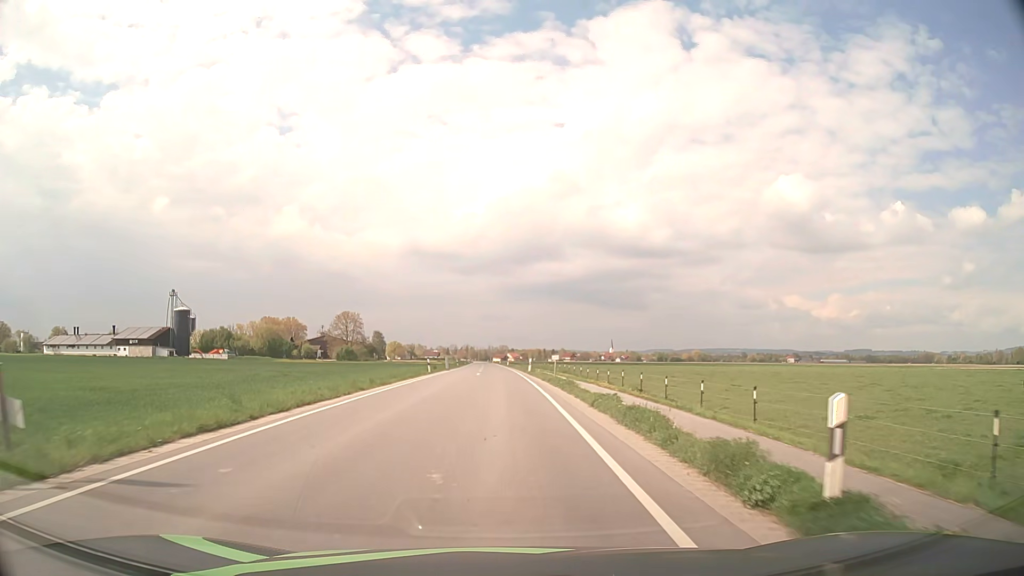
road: secondary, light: Day
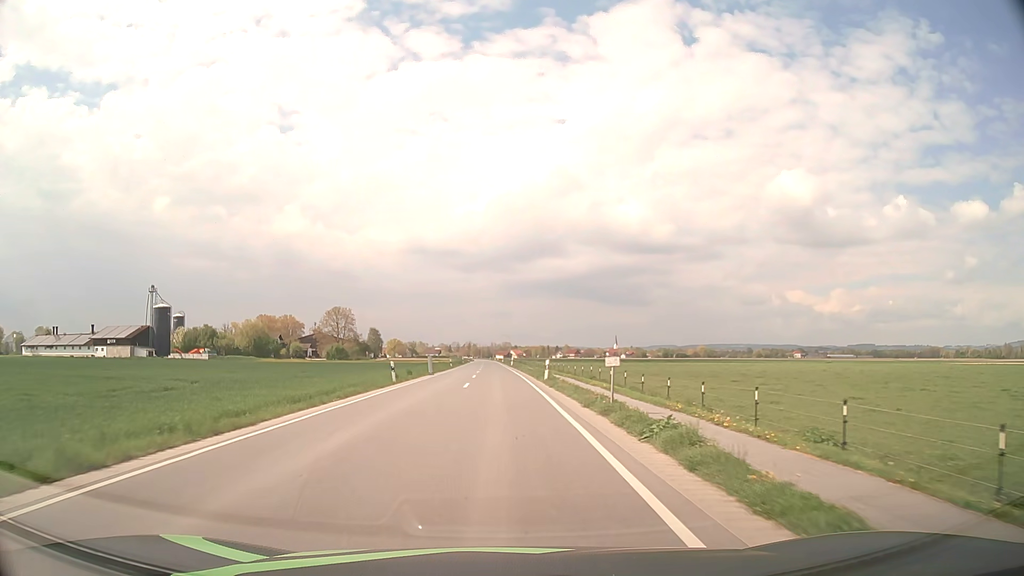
(-0.1, +16.5) m; 0°
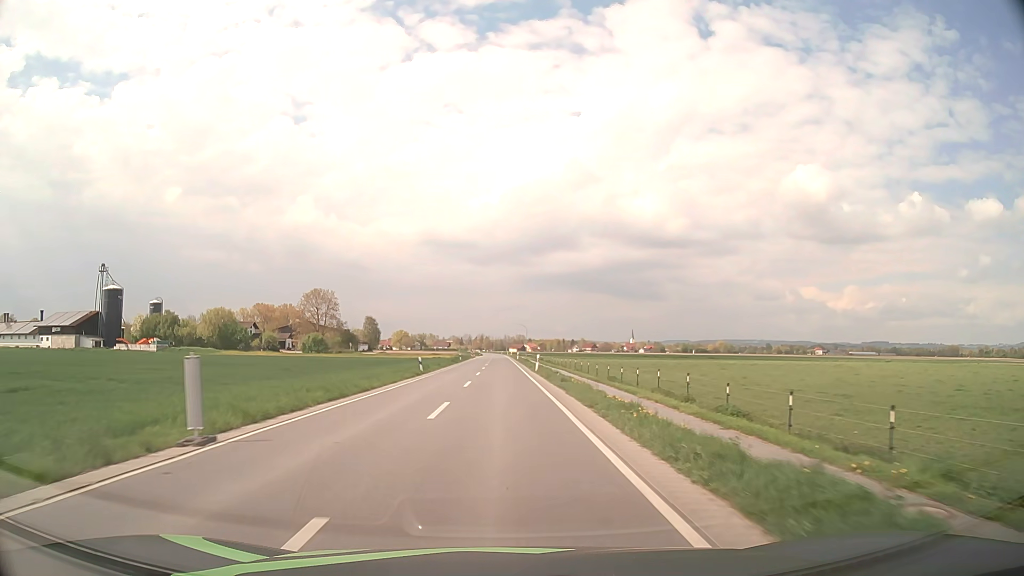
(-0.4, +37.7) m; -1°
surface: asphalt
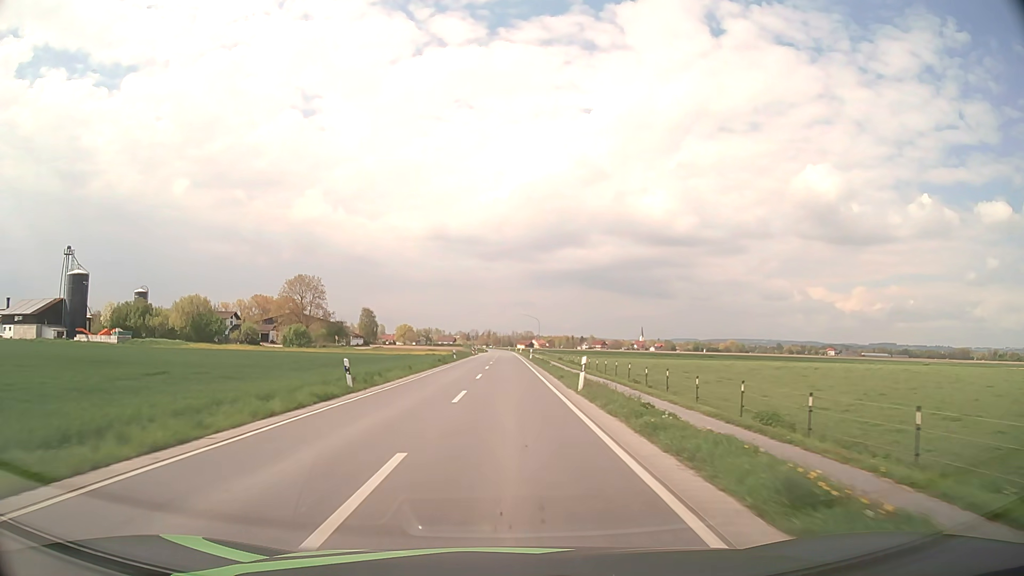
(-0.1, +20.8) m; -1°
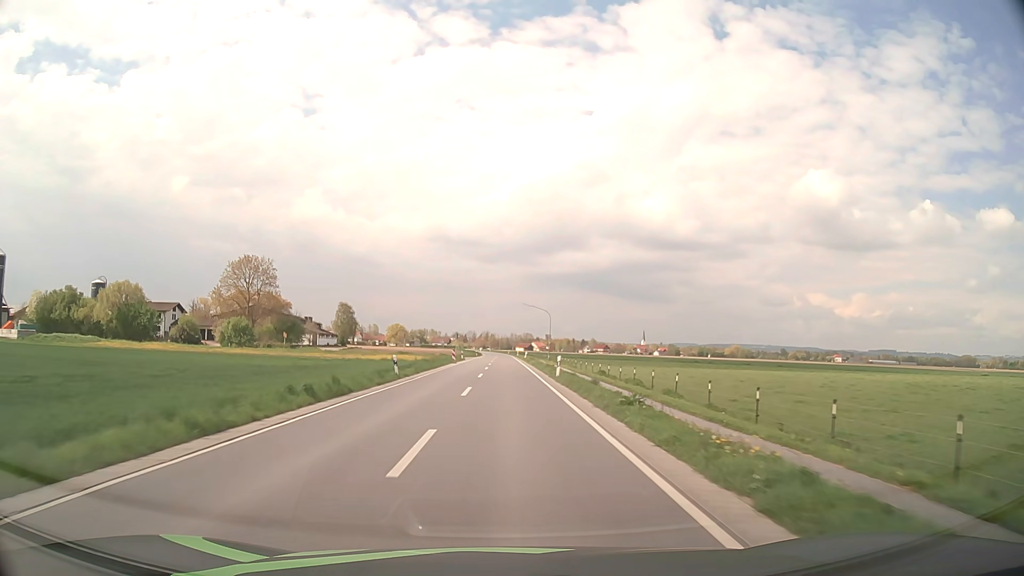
(0.0, +33.7) m; 0°
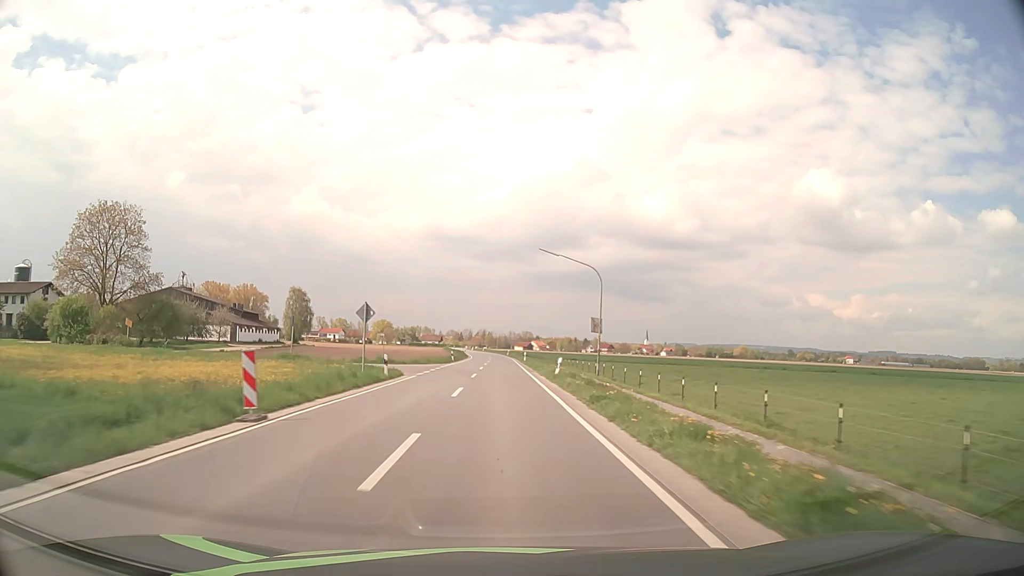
(+0.1, +48.9) m; 0°
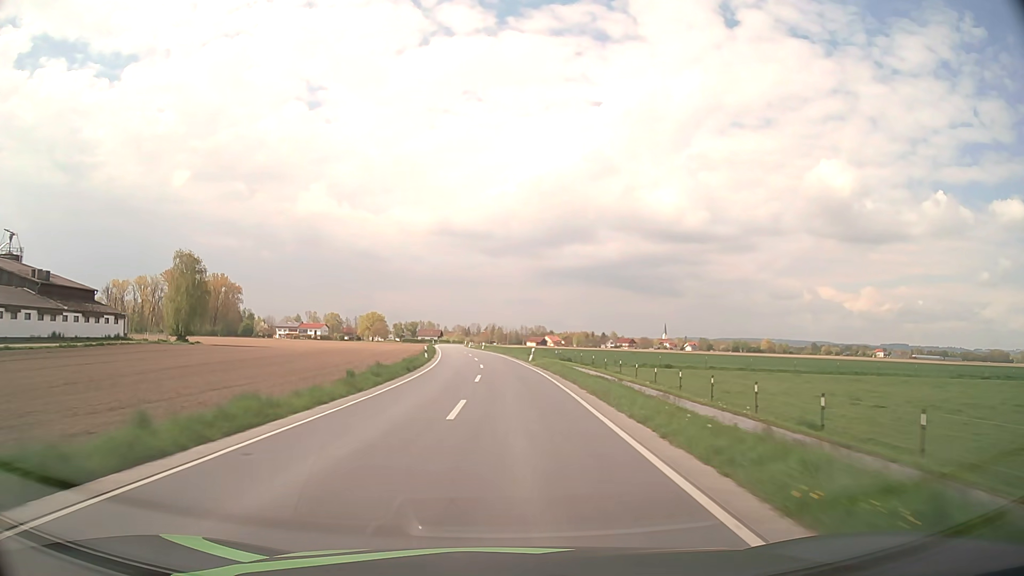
(-0.5, +66.5) m; -1°
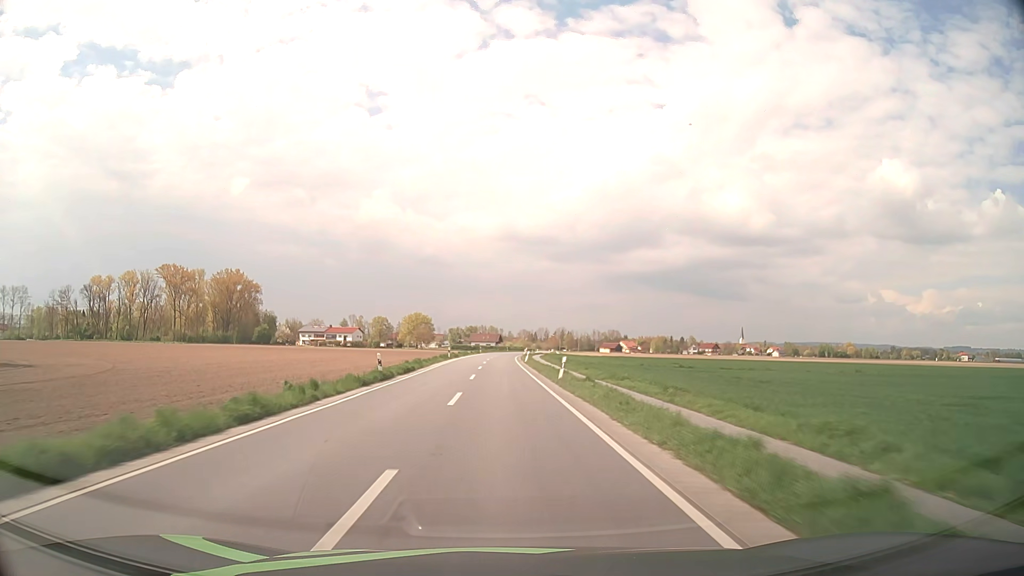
(-2.3, +68.9) m; -5°
(0, +10) (0, +20) (0, +30) (0, +40) (0, +50) (0, +60) (0, +70) (0, +80) (0, +90) (0, +100) m
